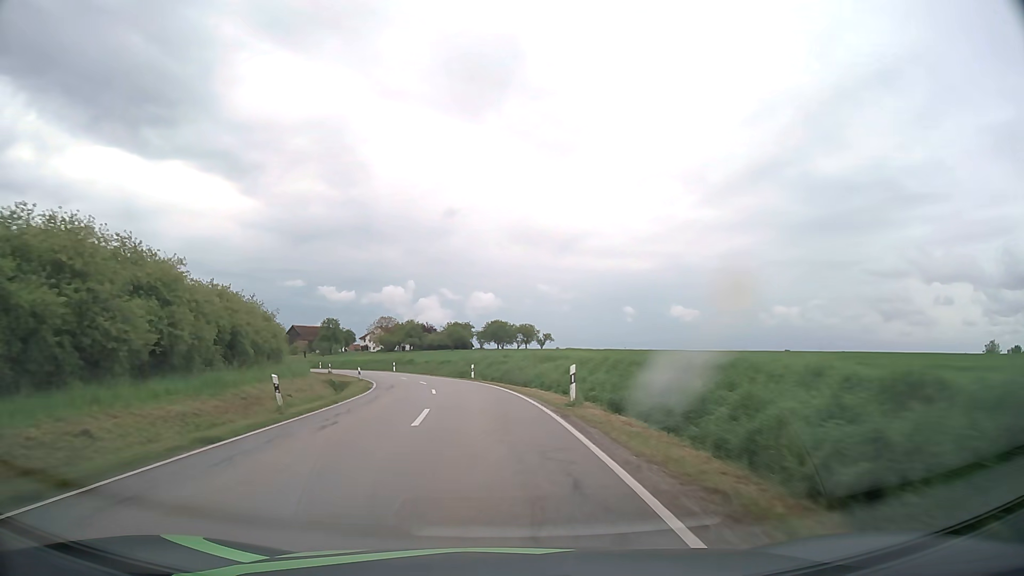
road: tertiary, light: Day
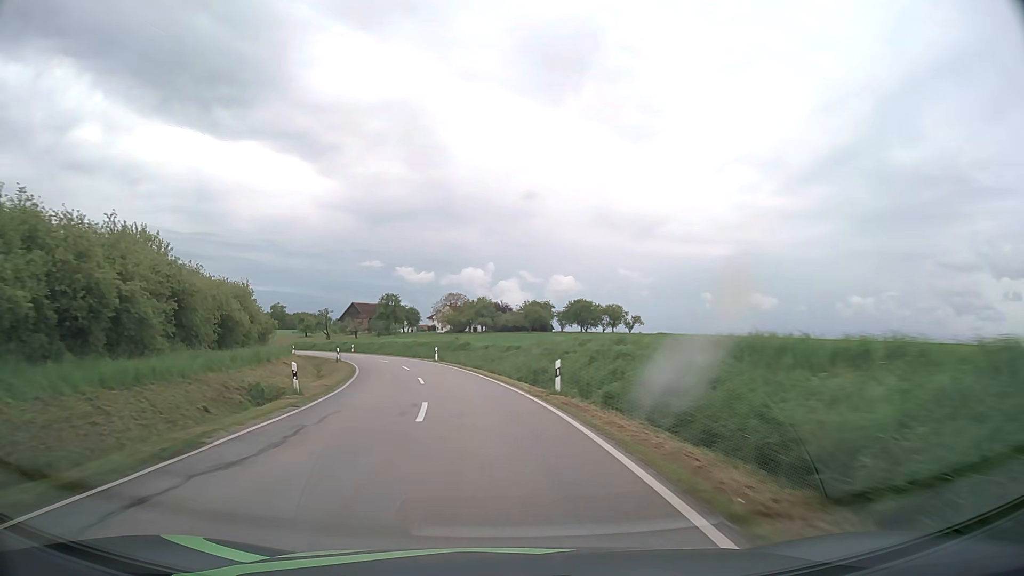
(-1.2, +24.6) m; -6°
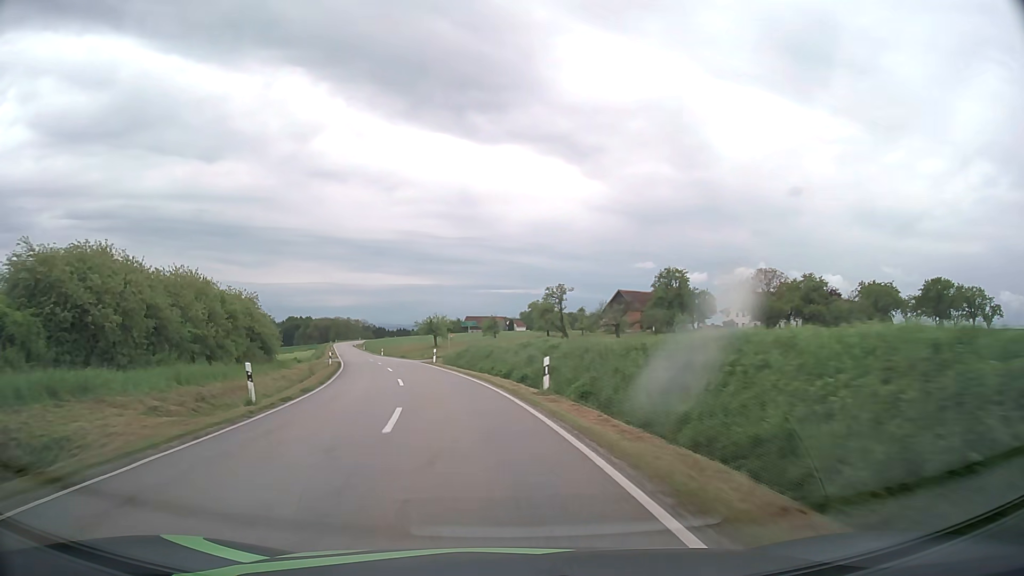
(-11.8, +61.0) m; -24°
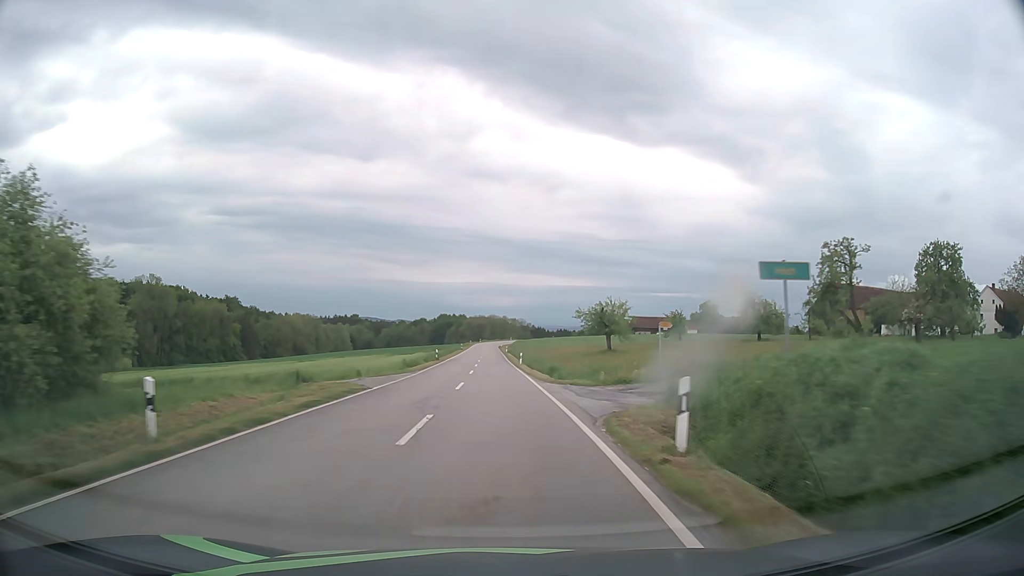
(-4.5, +37.2) m; -13°
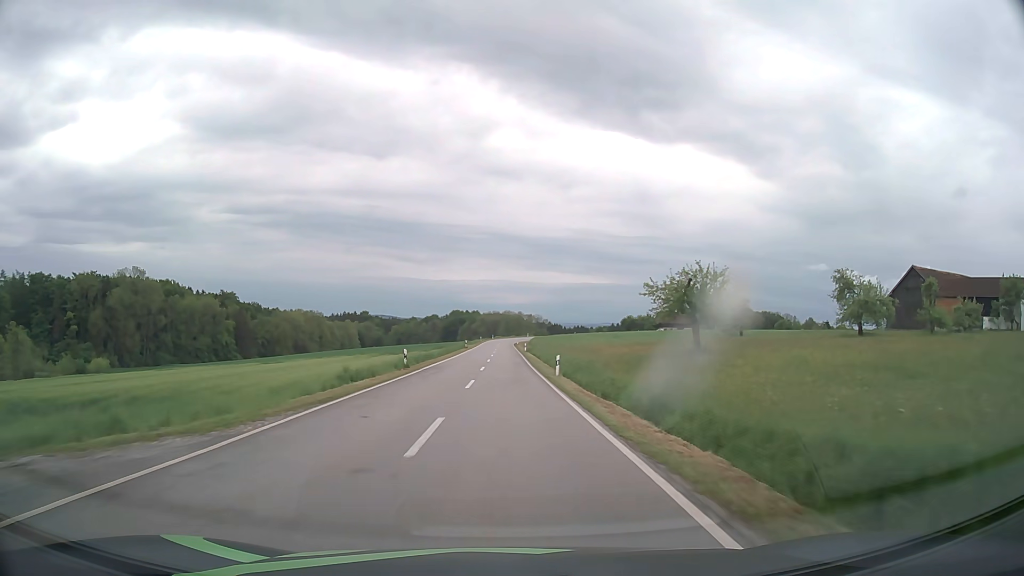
(-0.5, +25.2) m; -2°
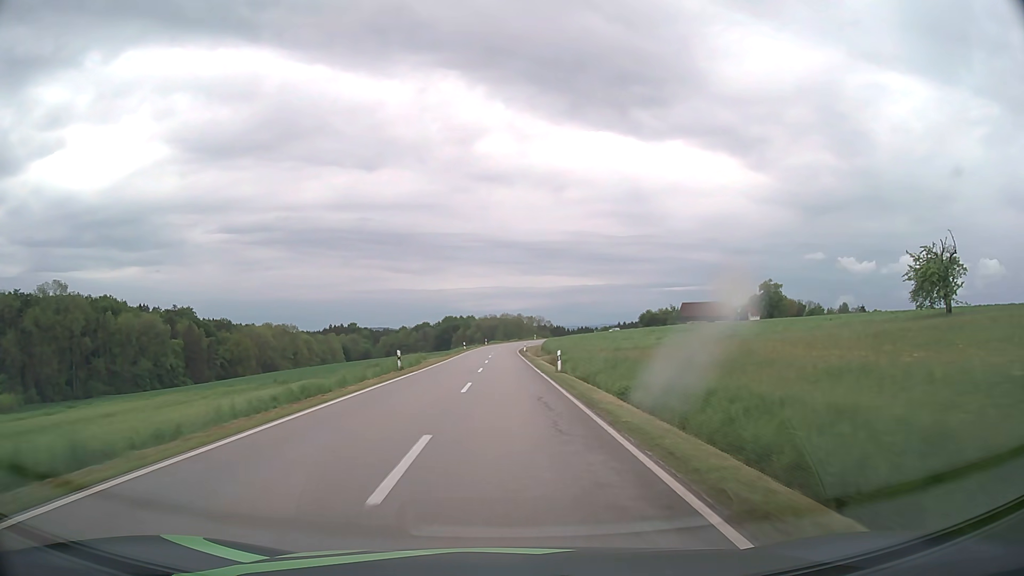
(-0.1, +50.5) m; 0°
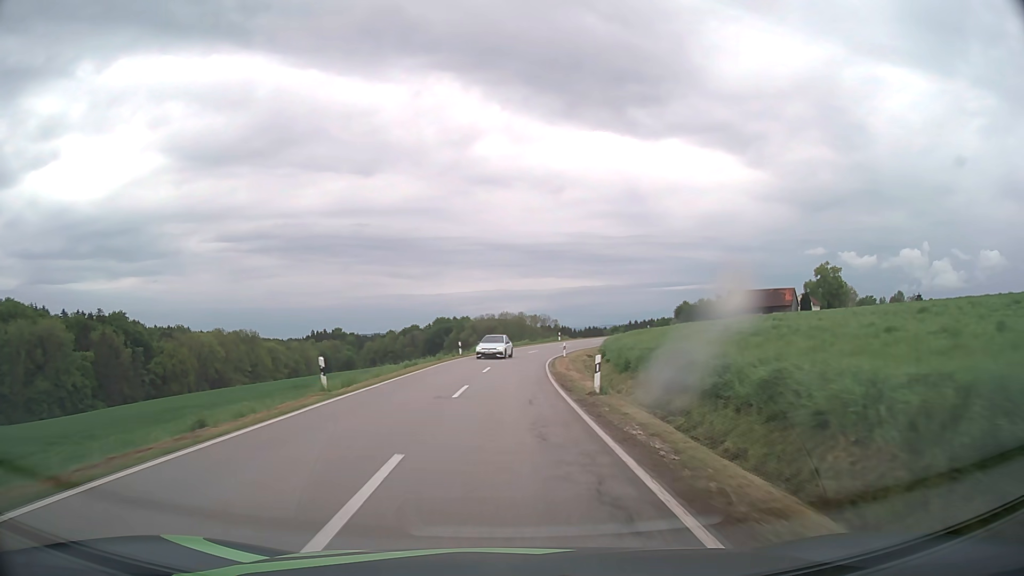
(-0.2, +61.9) m; 0°
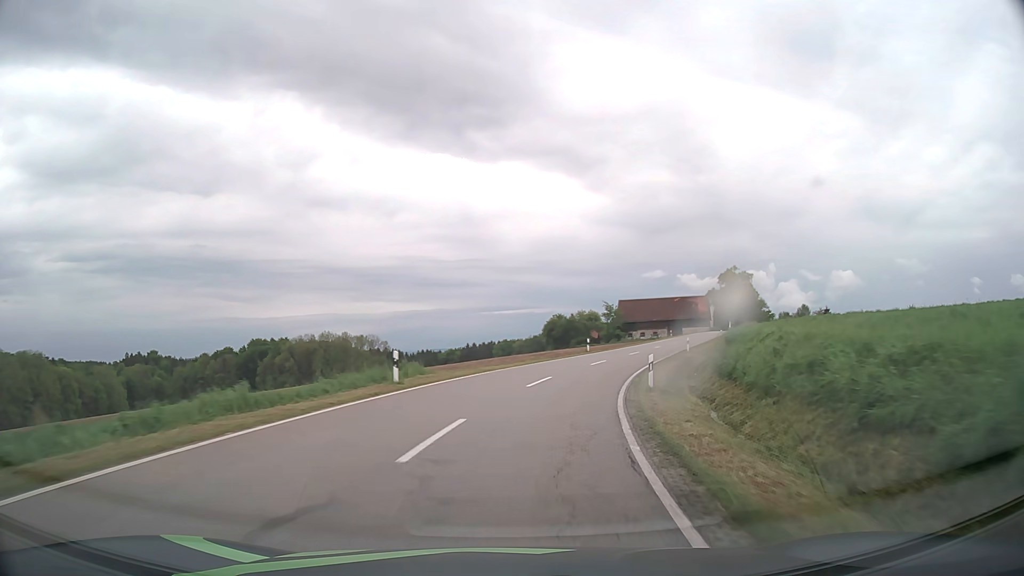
(+3.6, +56.5) m; +13°
(+1, +10) (+2, +20) (+5, +30) (+8, +39) (+11, +48) (+15, +58) (+19, +67) (+23, +76) (+26, +85) (+30, +95) m
